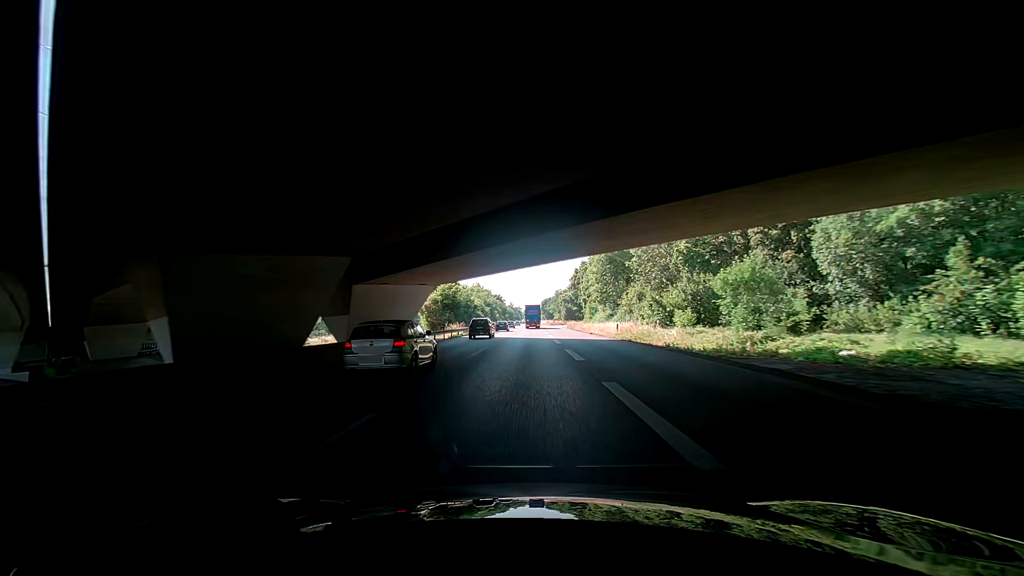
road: trunk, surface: asphalt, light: Day
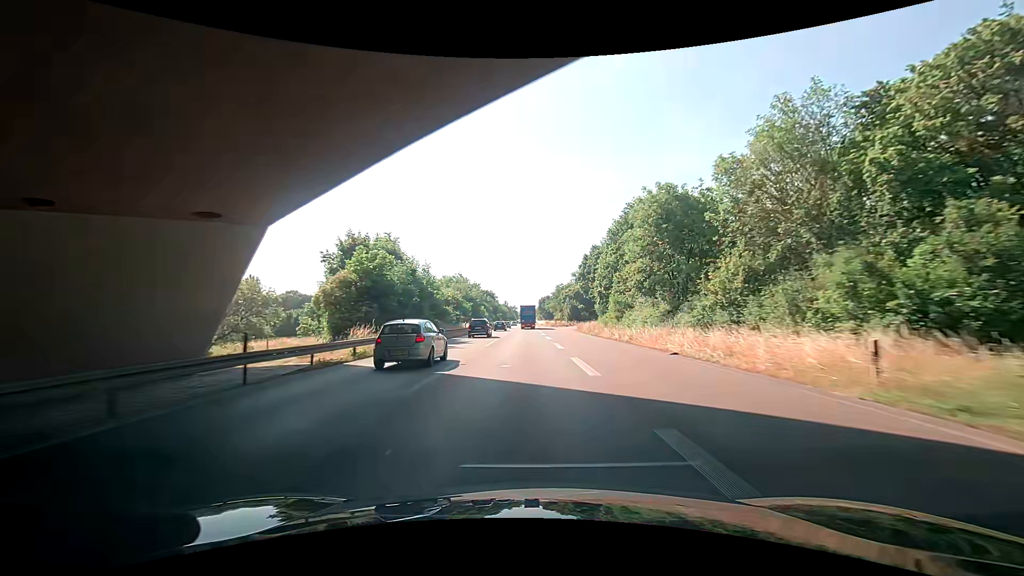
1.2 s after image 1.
(-0.7, +28.4) m; 0°
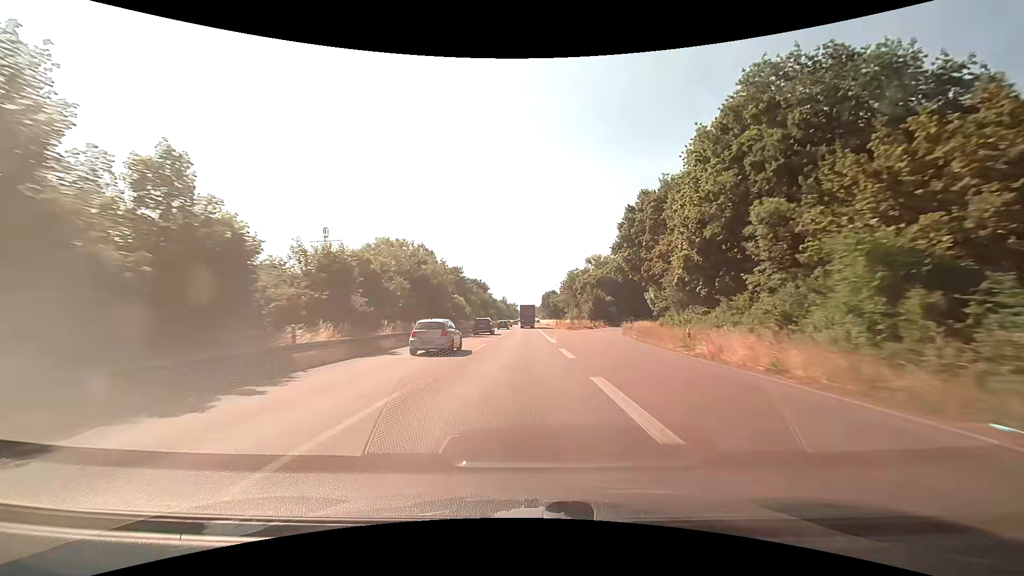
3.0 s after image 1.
(+0.7, +42.7) m; +1°
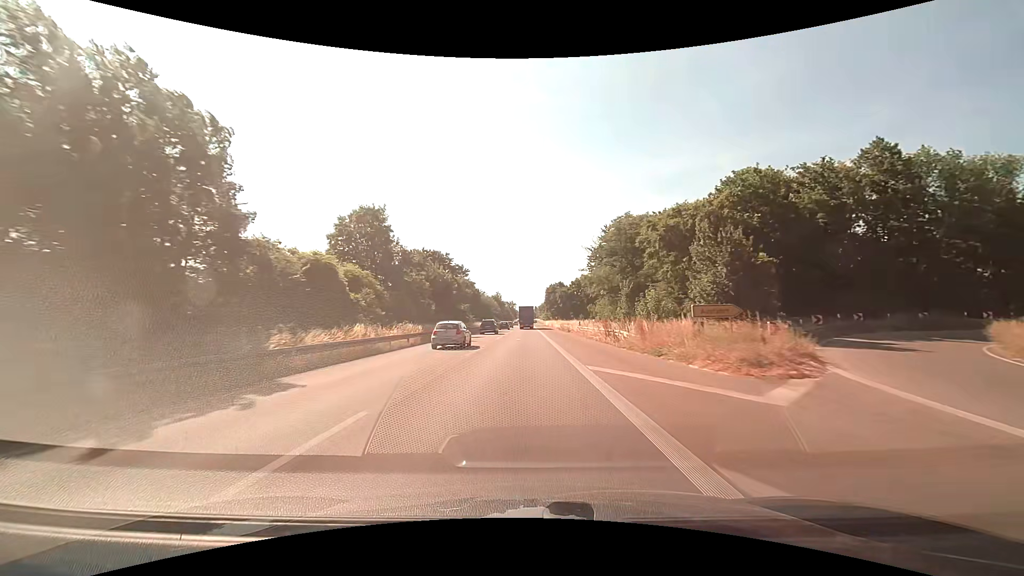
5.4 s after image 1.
(+0.1, +56.8) m; 0°
(0, +10) (0, +20) (0, +30) (0, +40) (0, +50) (0, +60) (0, +70) (0, +80) (0, +90) (0, +100) m
